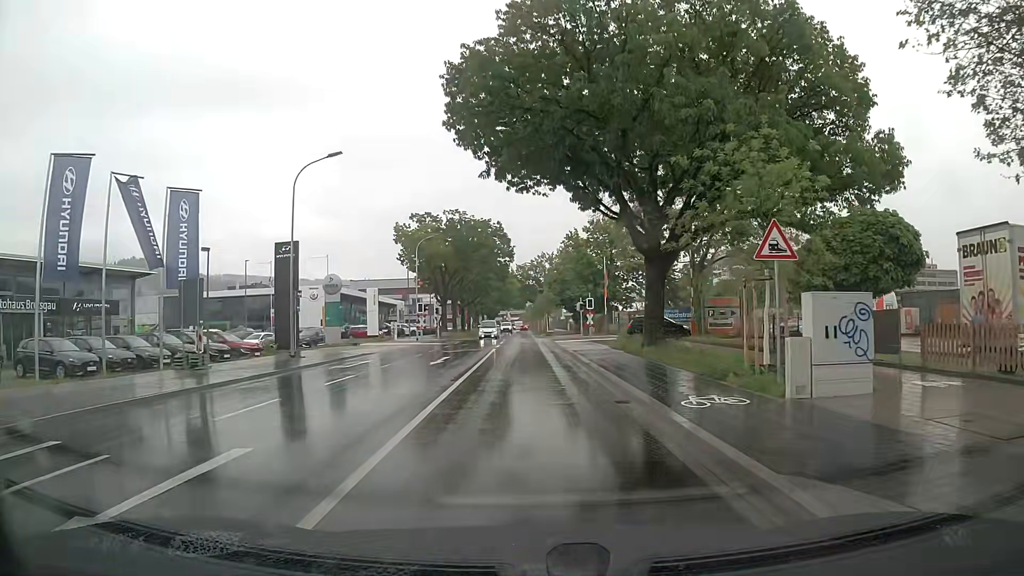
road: tertiary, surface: asphalt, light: Day
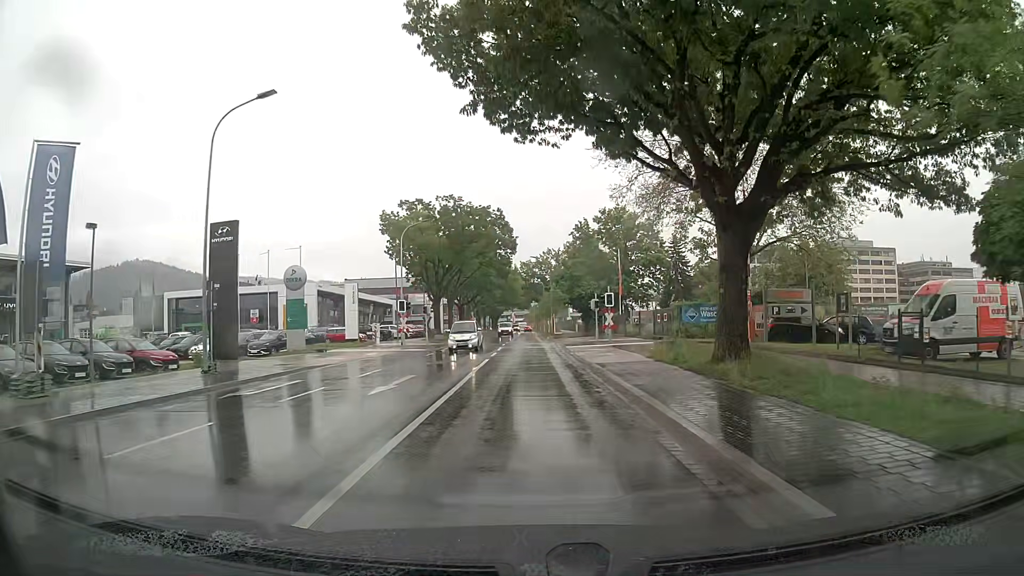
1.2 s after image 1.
(0.0, +9.2) m; -1°
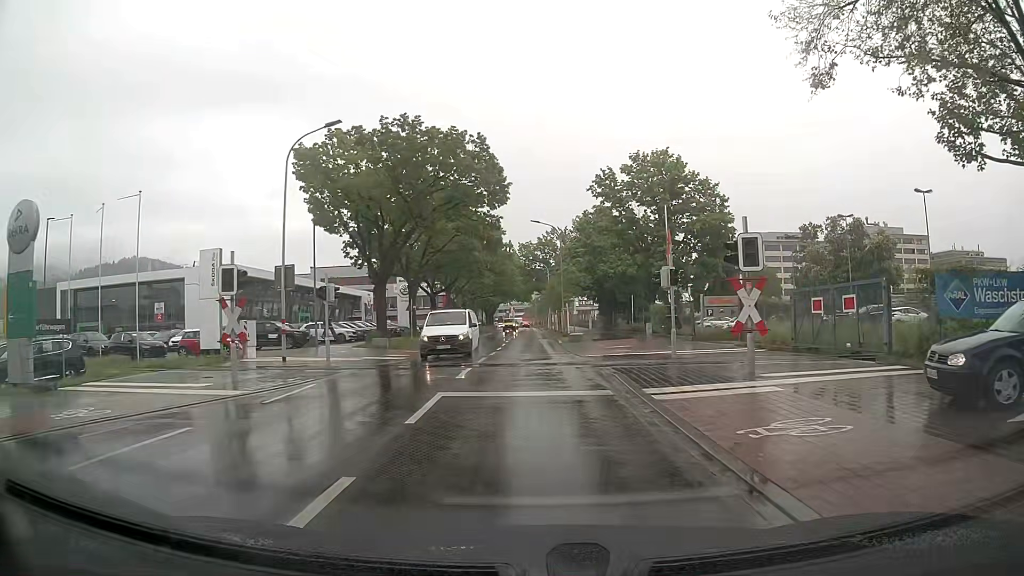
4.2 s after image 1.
(+0.1, +24.9) m; +1°
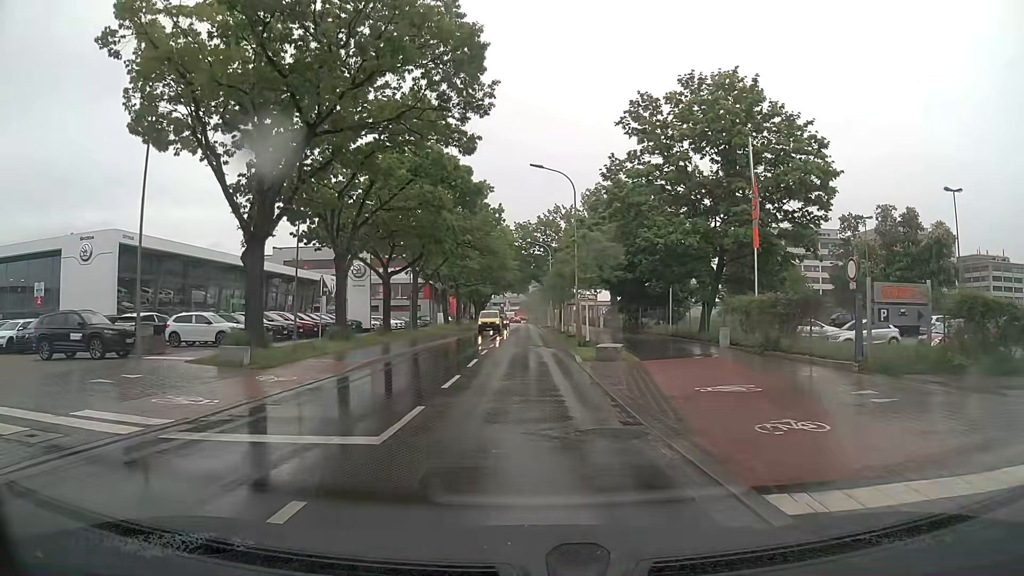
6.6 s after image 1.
(-0.1, +18.8) m; 0°
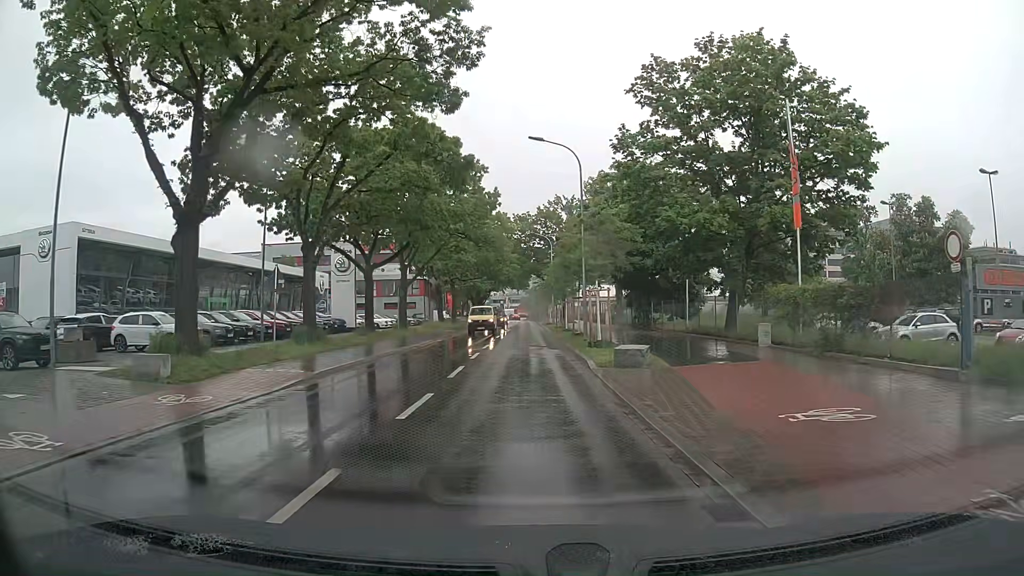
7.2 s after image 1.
(0.0, +4.8) m; +1°
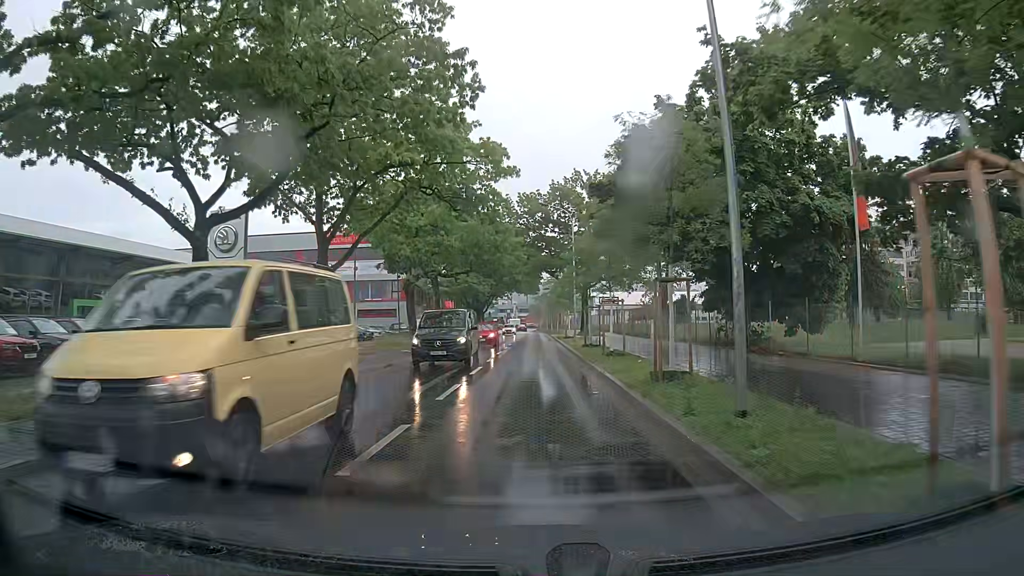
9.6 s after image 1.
(-0.3, +21.4) m; -1°
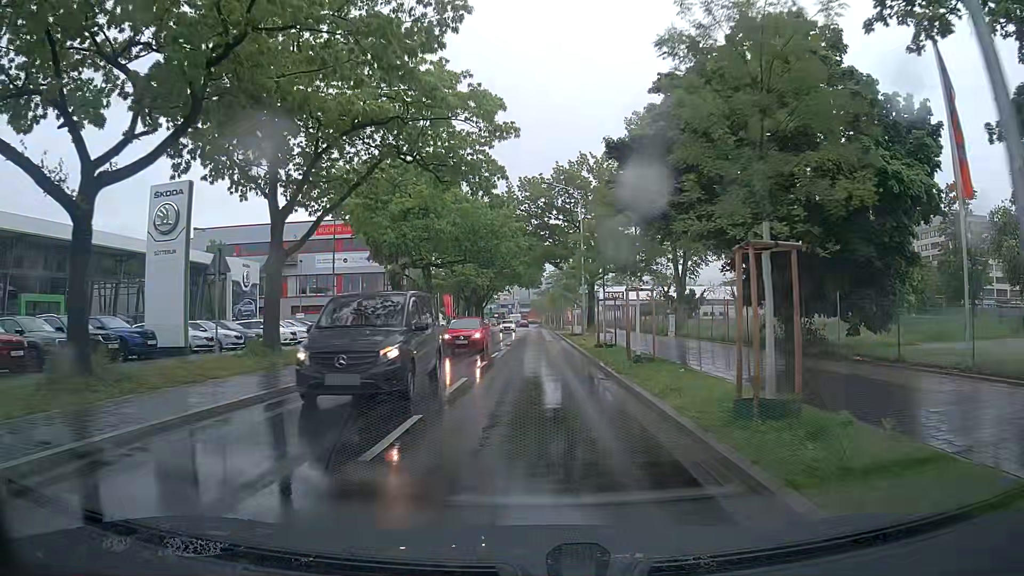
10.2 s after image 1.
(-0.1, +5.5) m; 0°
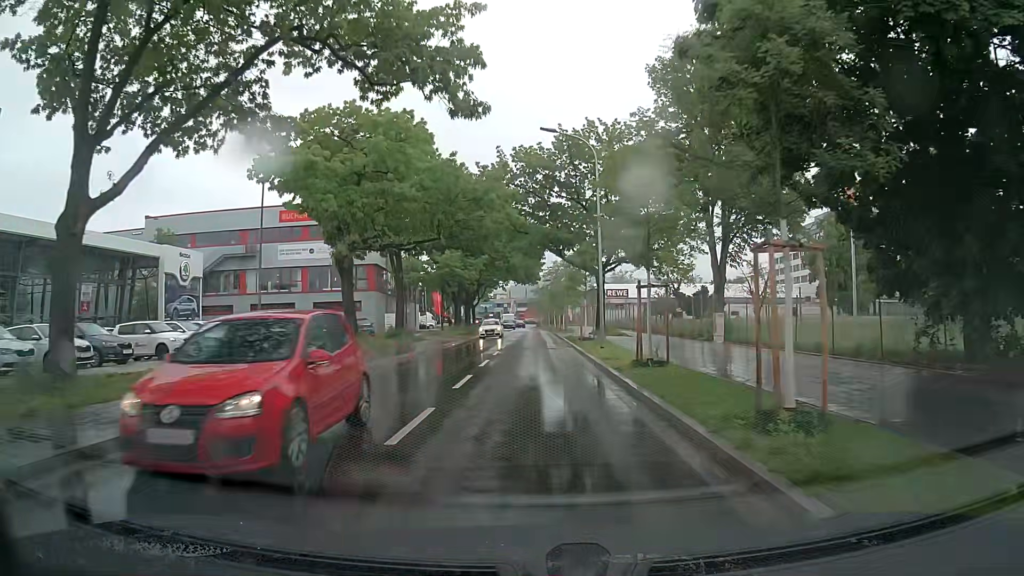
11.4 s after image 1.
(0.0, +11.2) m; +1°
(0, +10) (0, +20) (-1, +30) (-1, +40) (-1, +50) (-1, +60) (-1, +70) (-1, +80) (-2, +90) (-3, +100) m
